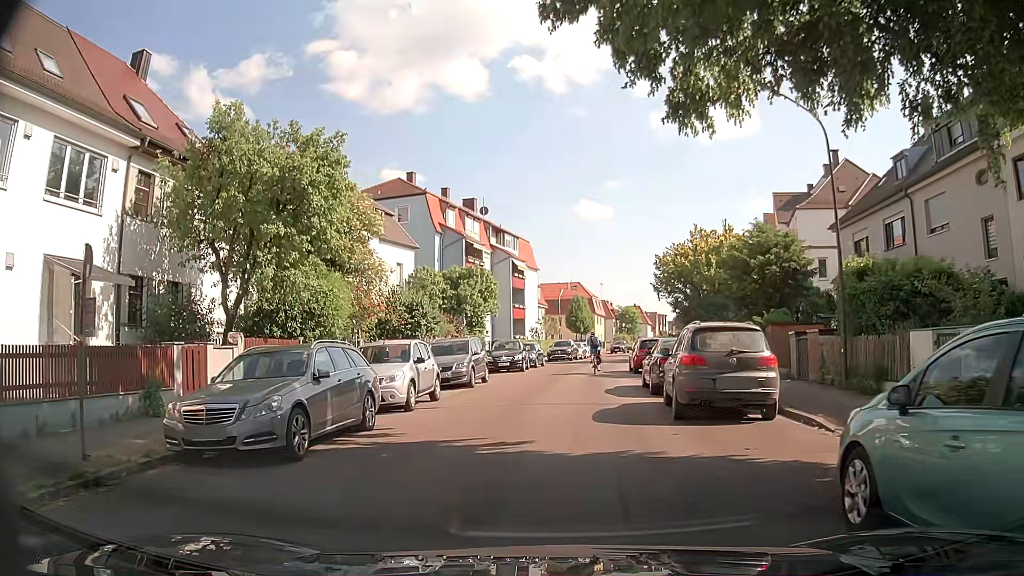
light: Day
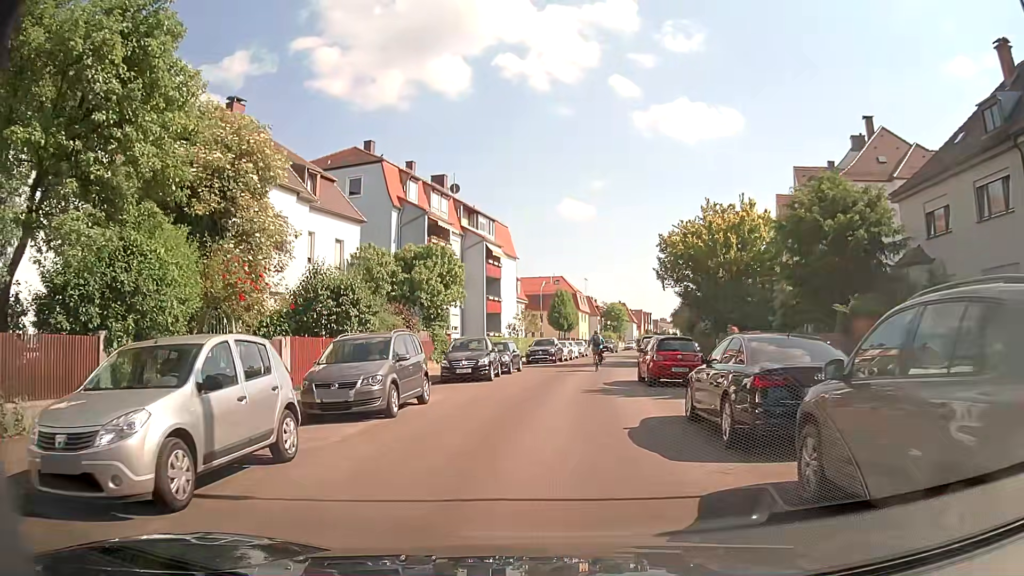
(+0.1, +8.9) m; +3°
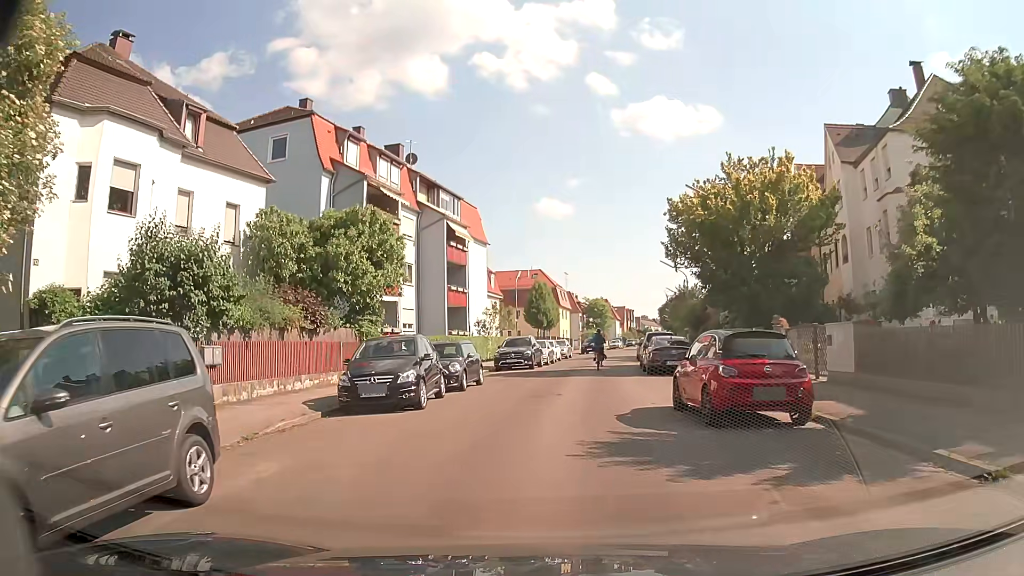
(0.0, +9.6) m; 0°
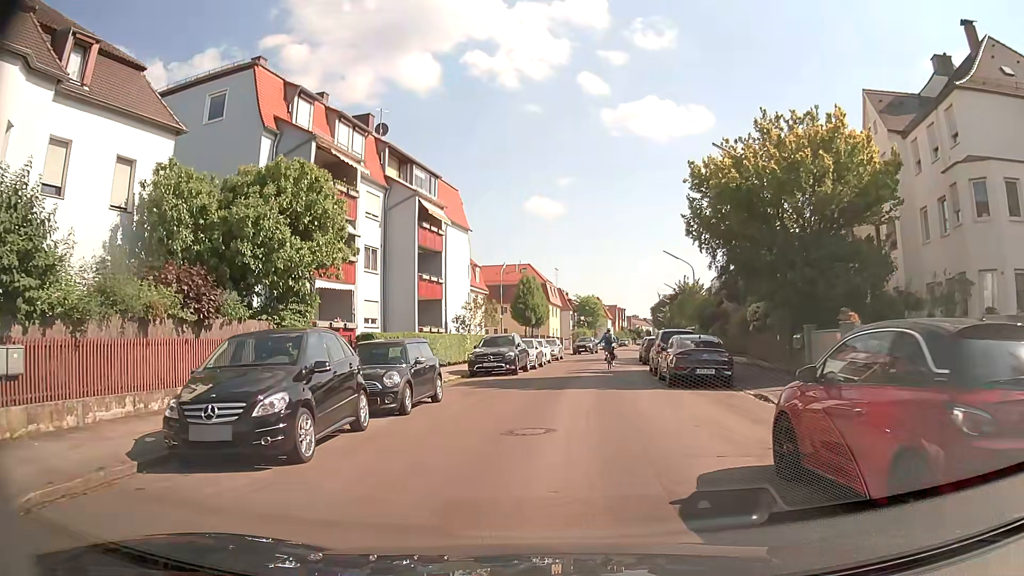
(0.0, +6.4) m; 0°
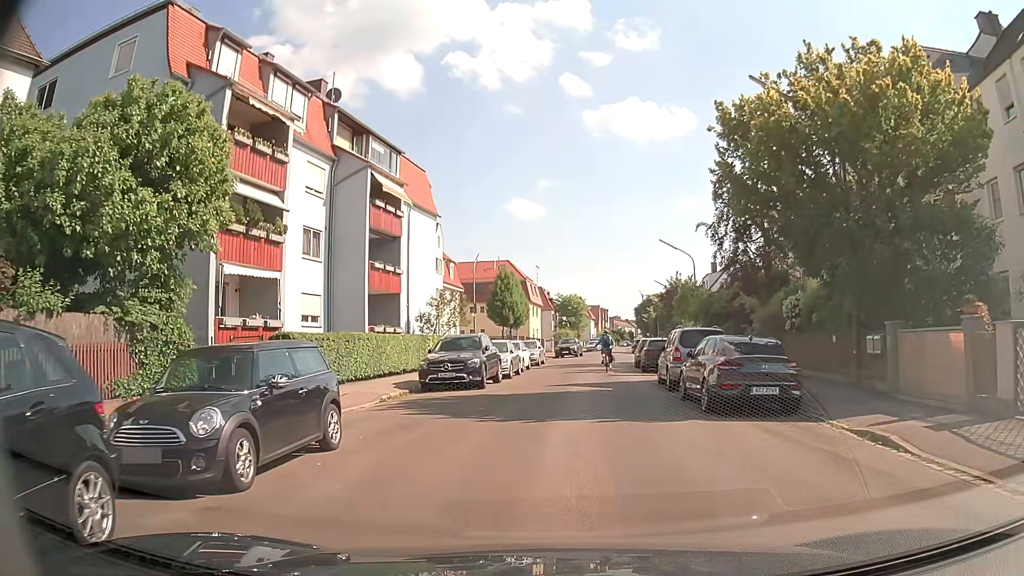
(+0.1, +6.4) m; +2°
